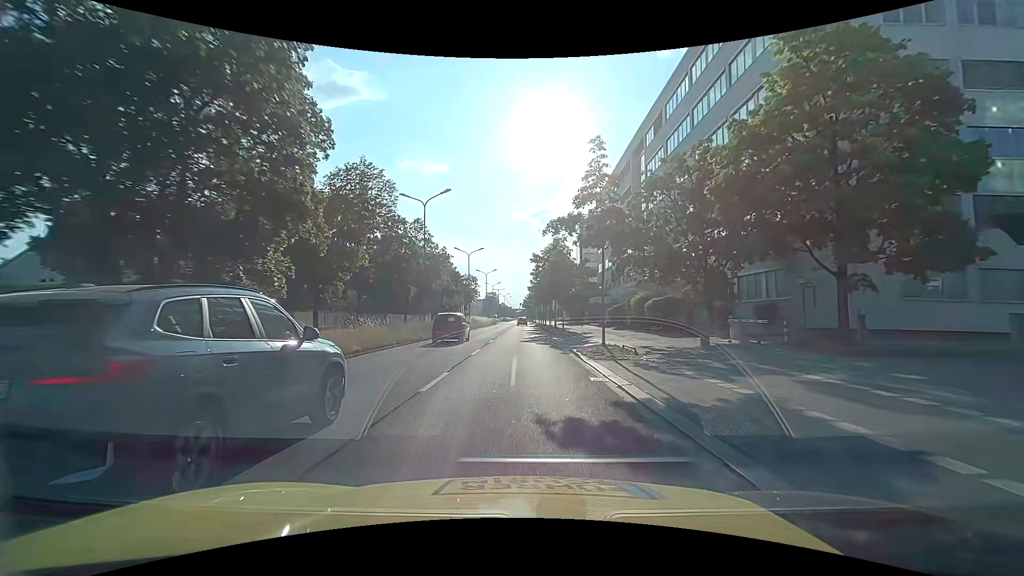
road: primary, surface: asphalt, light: Day
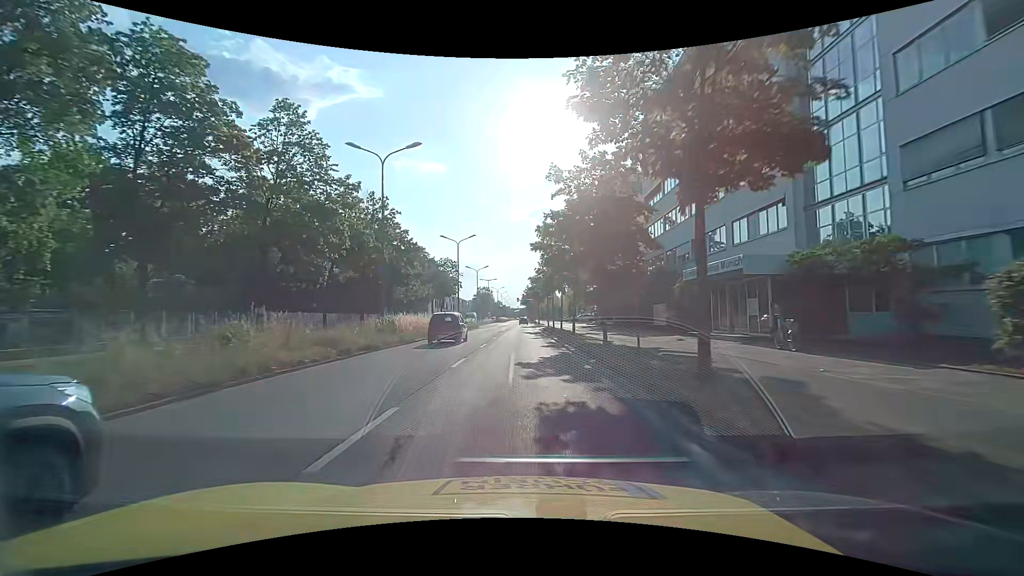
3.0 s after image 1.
(+0.1, +40.6) m; 0°
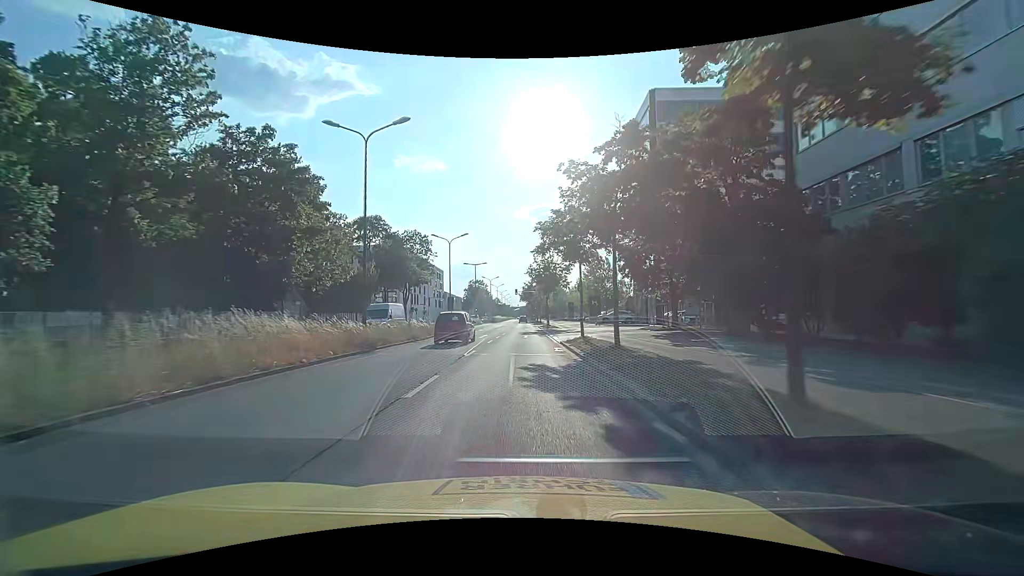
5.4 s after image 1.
(+0.2, +33.5) m; 0°
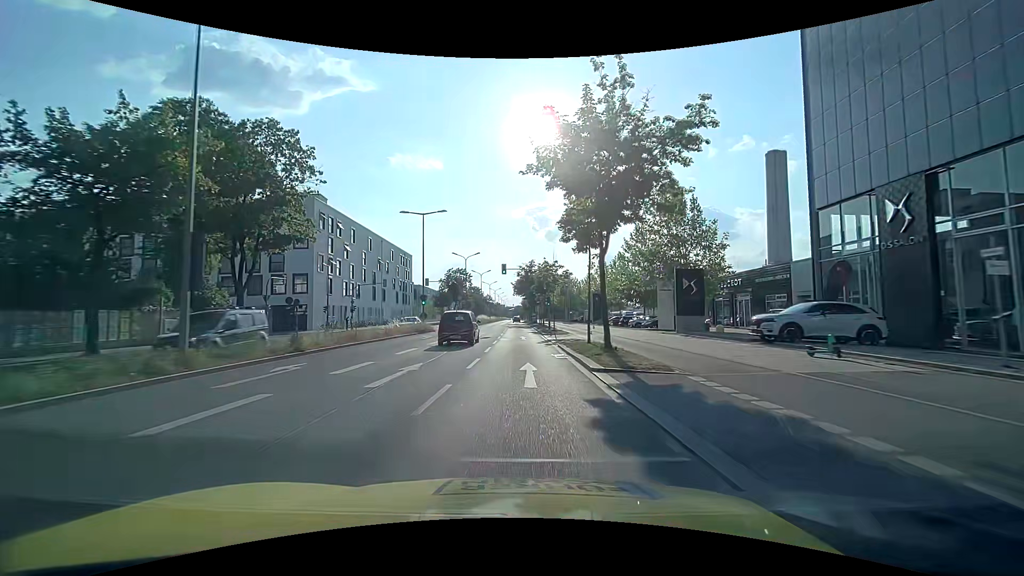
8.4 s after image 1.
(+0.2, +42.8) m; +1°
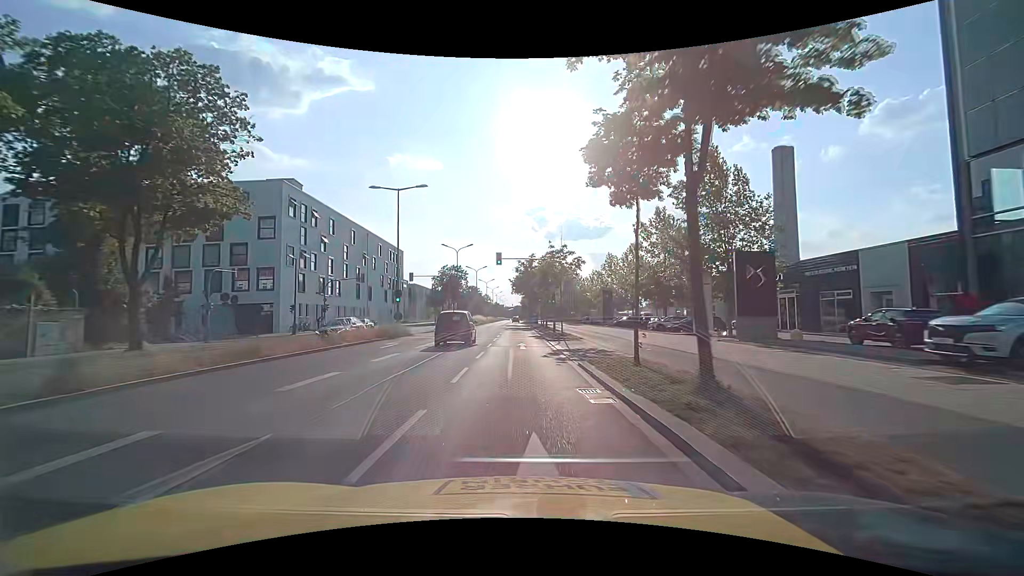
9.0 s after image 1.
(0.0, +8.7) m; 0°
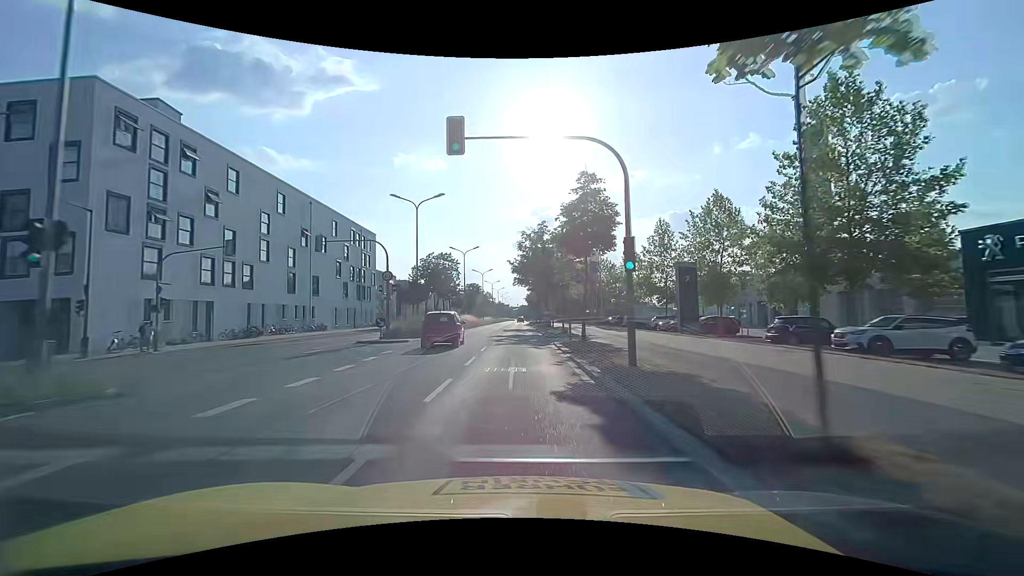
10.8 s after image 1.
(-0.1, +26.2) m; -1°
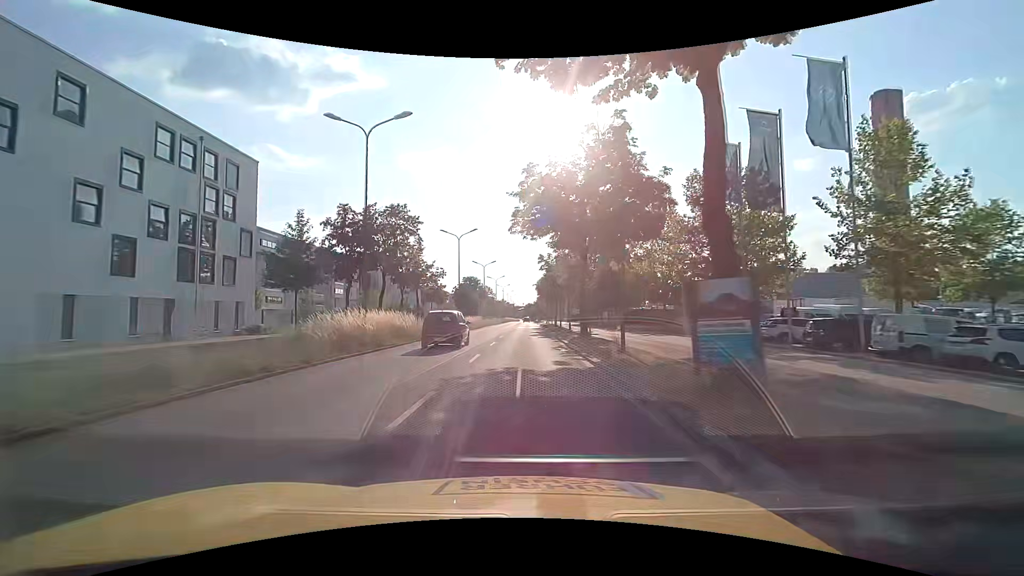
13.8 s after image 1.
(-0.3, +44.2) m; -1°
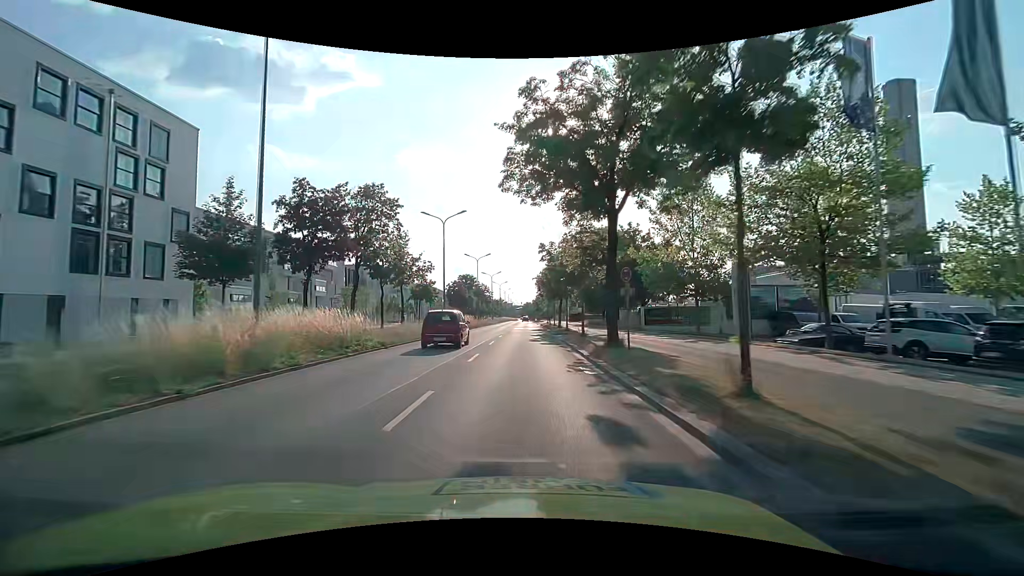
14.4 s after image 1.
(+0.1, +8.9) m; +1°
(0, +10) (0, +20) (0, +30) (0, +40) (0, +50) (0, +60) (0, +70) (0, +80) (0, +90) (0, +100) m
